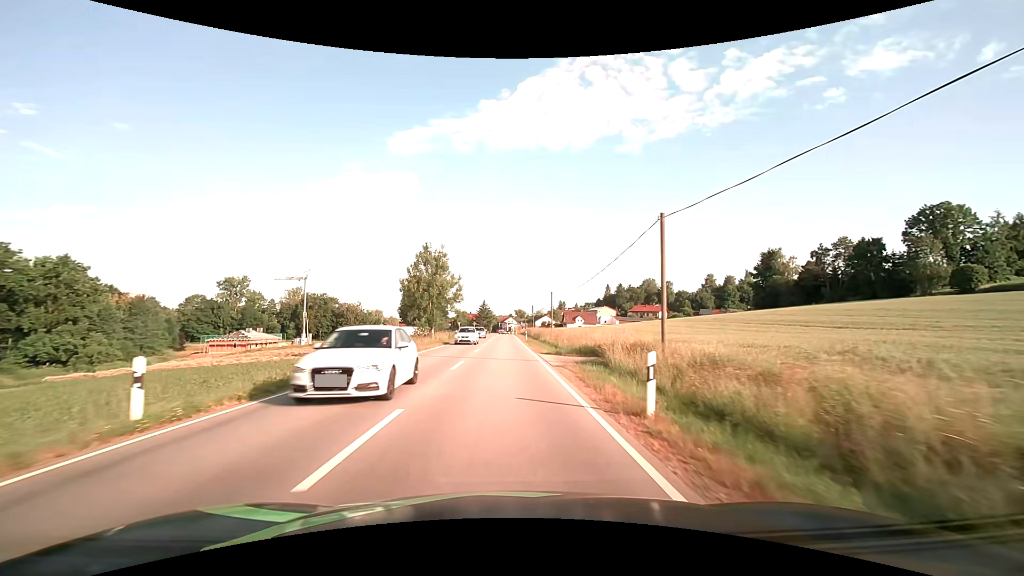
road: secondary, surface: asphalt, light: Day
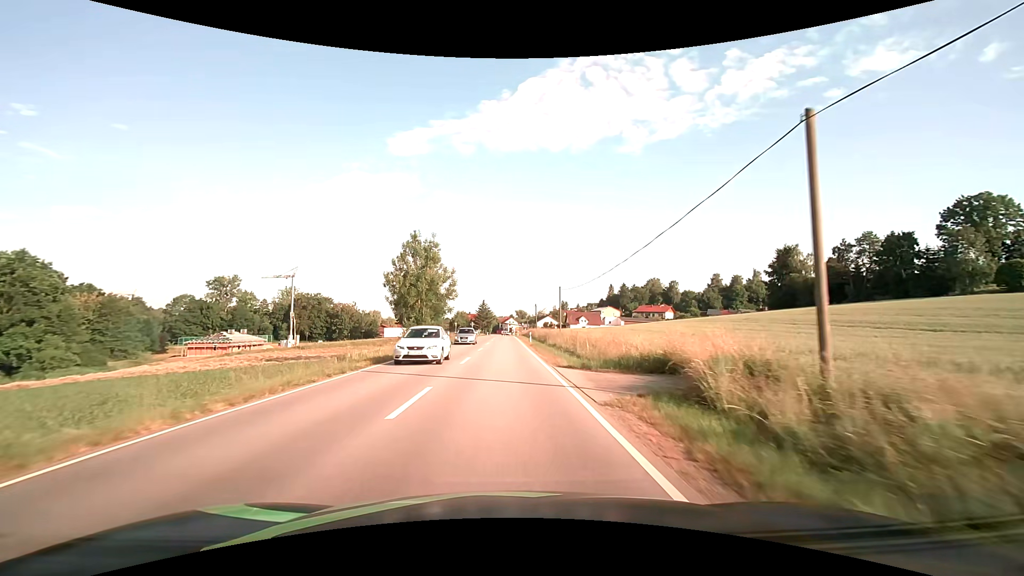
(0.0, +8.8) m; 0°
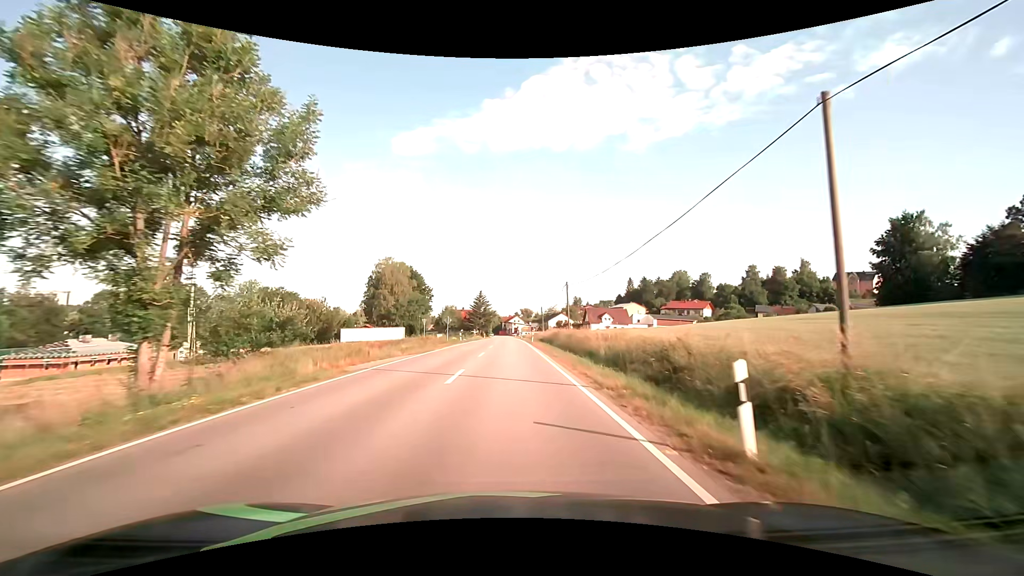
(-0.2, +43.6) m; 0°
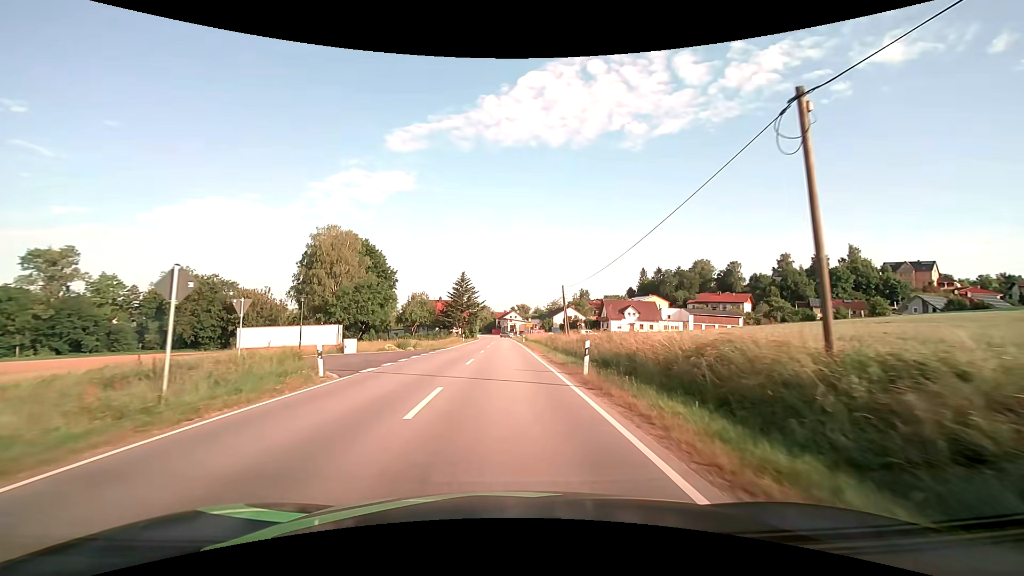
(+0.2, +40.3) m; +1°
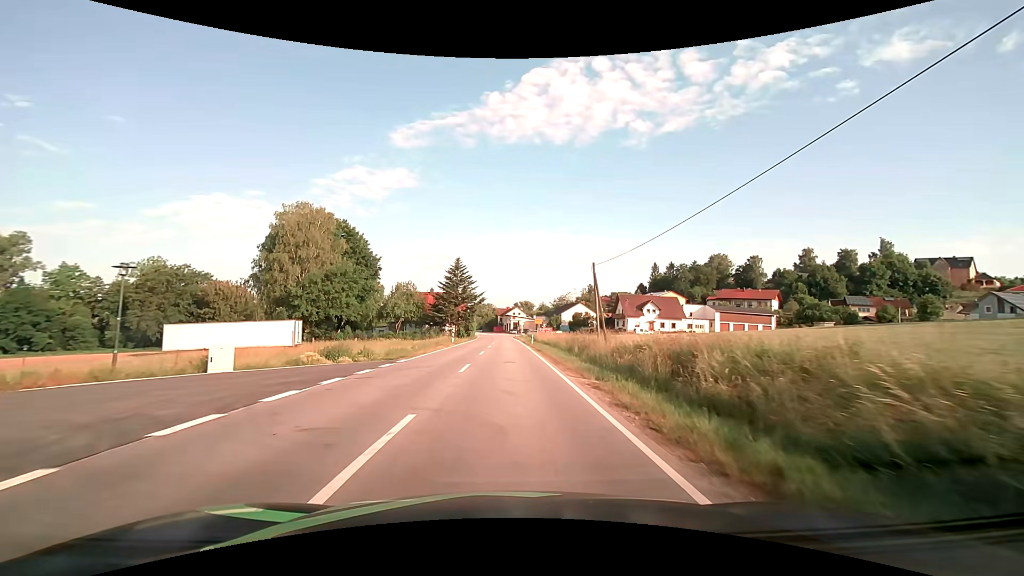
(-0.1, +15.7) m; 0°
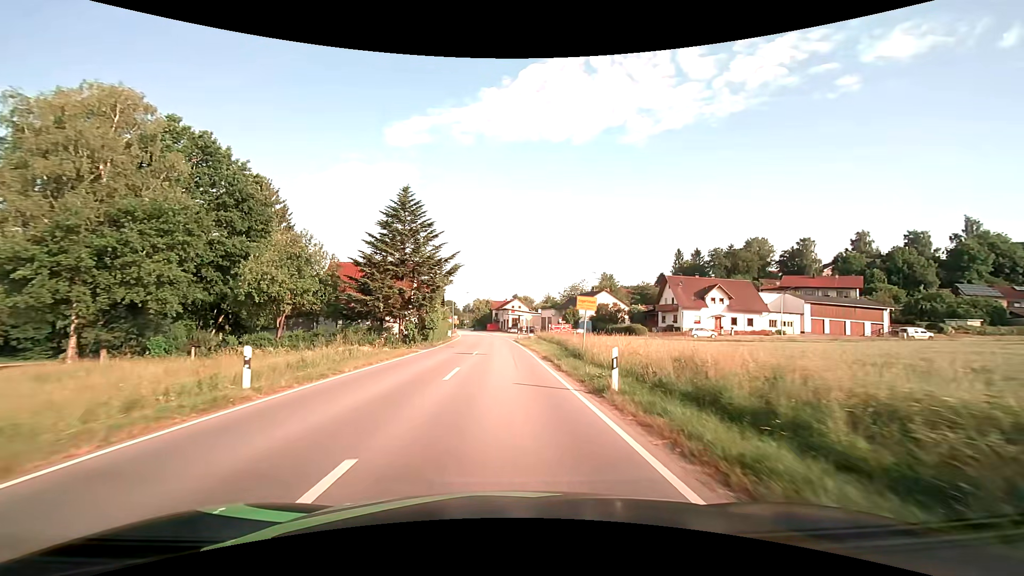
(+0.1, +38.7) m; 0°
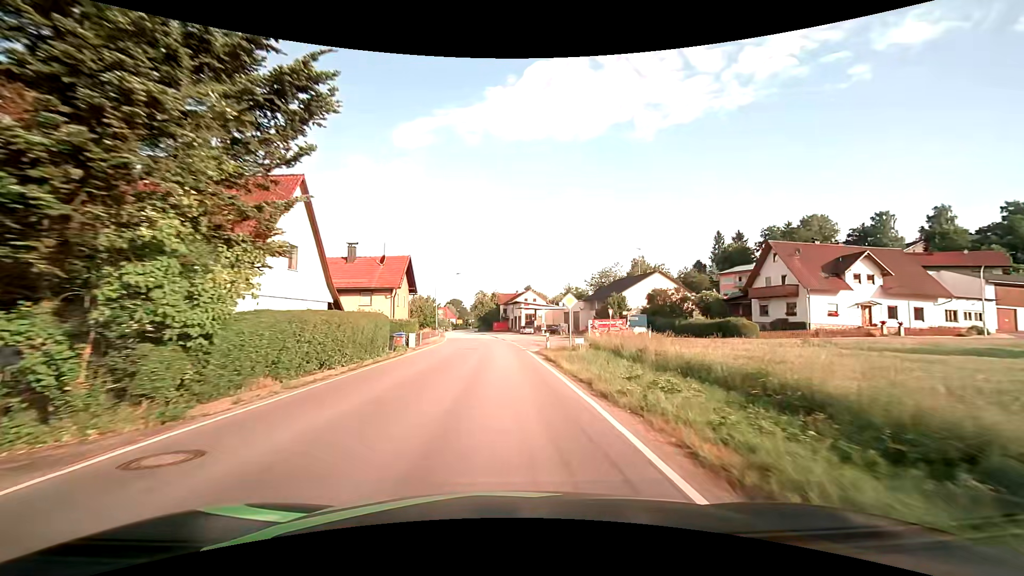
(-0.3, +30.7) m; -1°
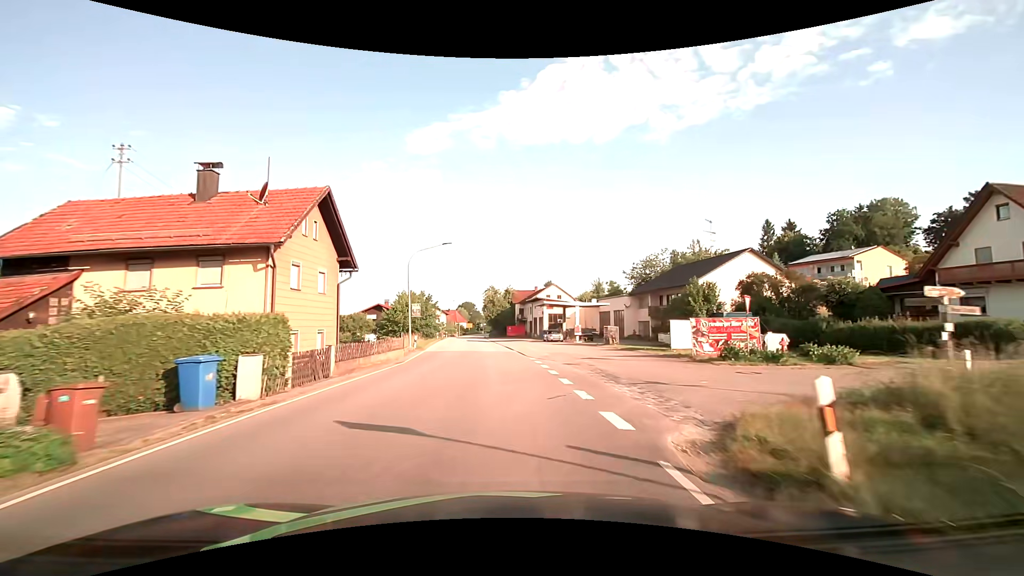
(-0.3, +22.8) m; -2°
(0, +10) (0, +20) (-1, +30) (-1, +40) (-2, +50) (-3, +60) (-4, +70) (-5, +80) (-6, +90) (-7, +100) m
